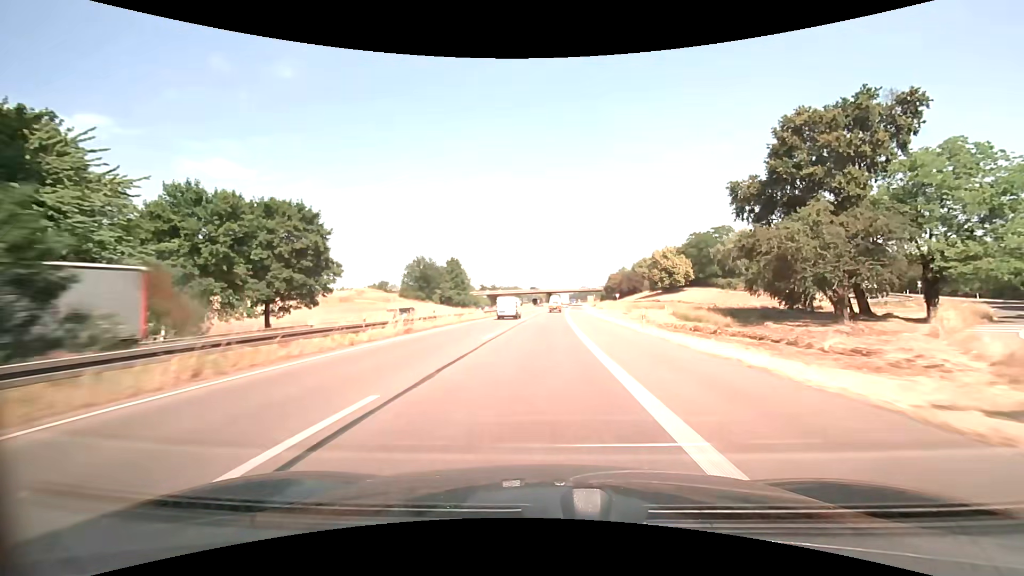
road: trunk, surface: asphalt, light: Day
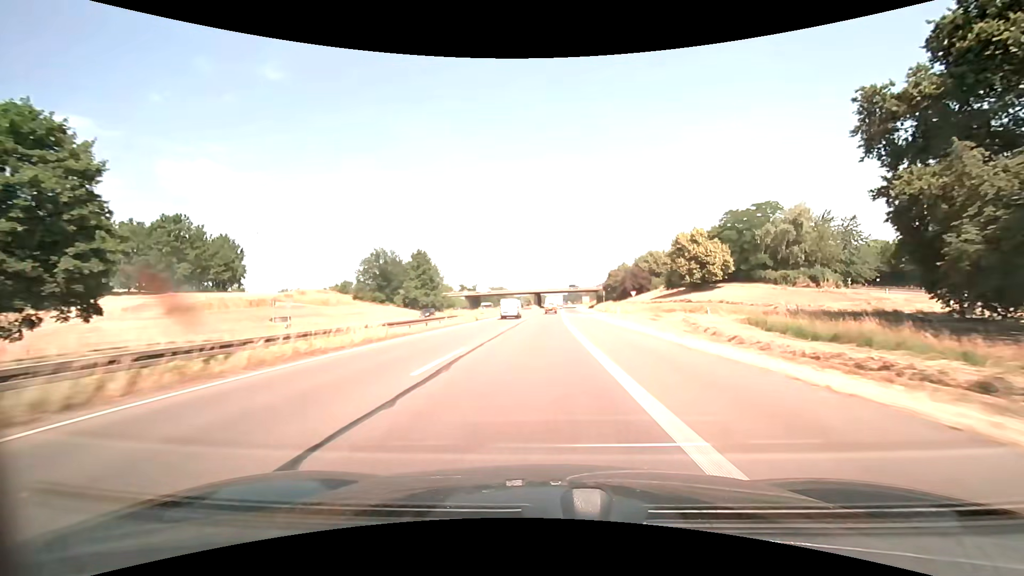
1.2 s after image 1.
(+0.3, +28.3) m; +1°
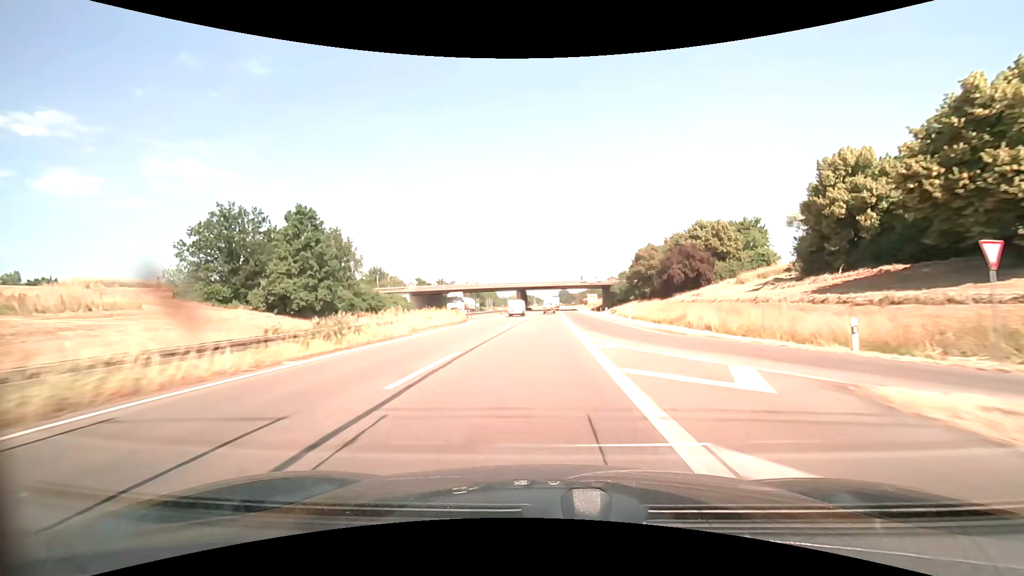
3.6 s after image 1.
(+0.8, +56.6) m; +1°
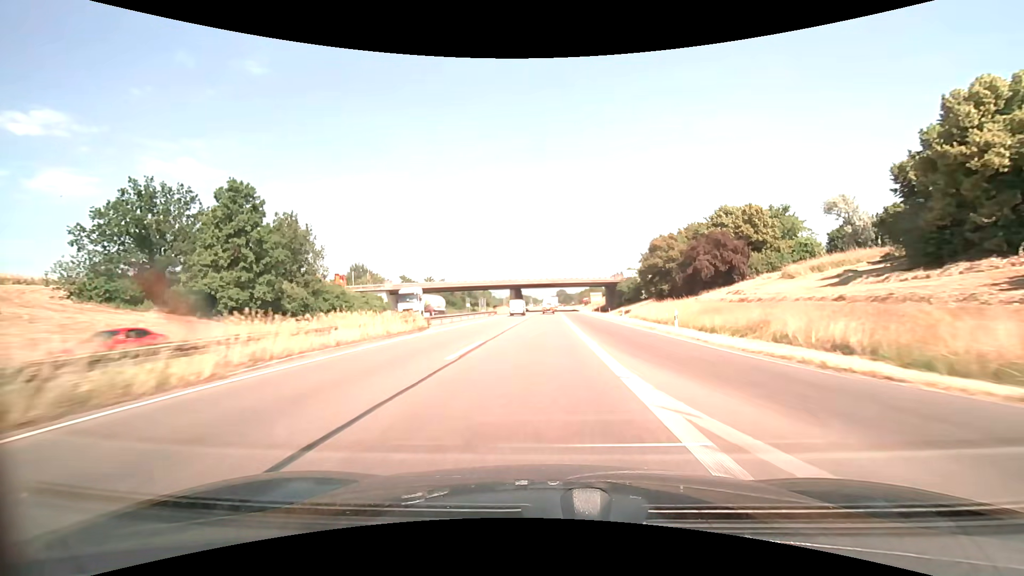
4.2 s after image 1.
(0.0, +14.2) m; 0°
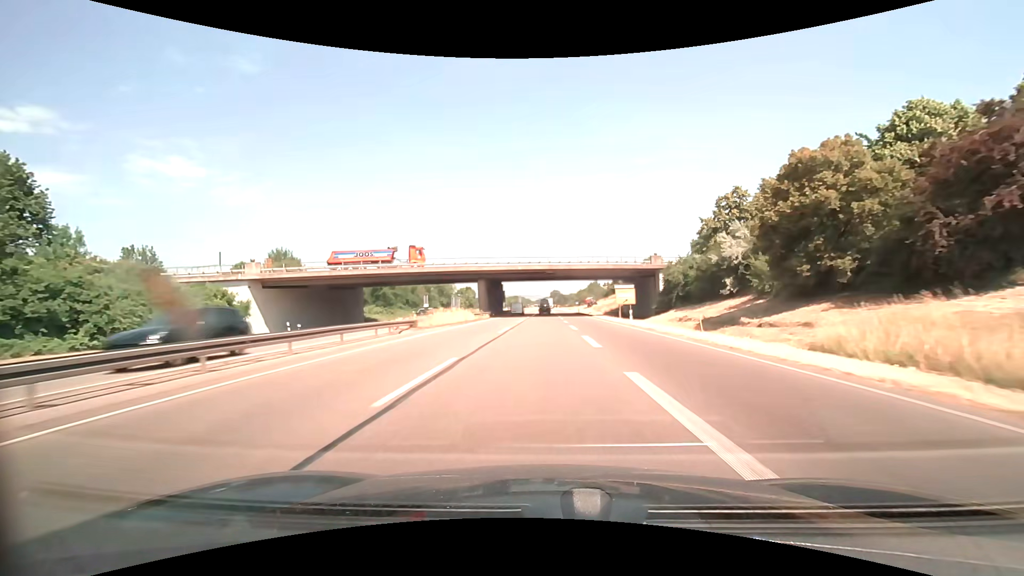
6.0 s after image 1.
(+0.3, +42.5) m; +1°
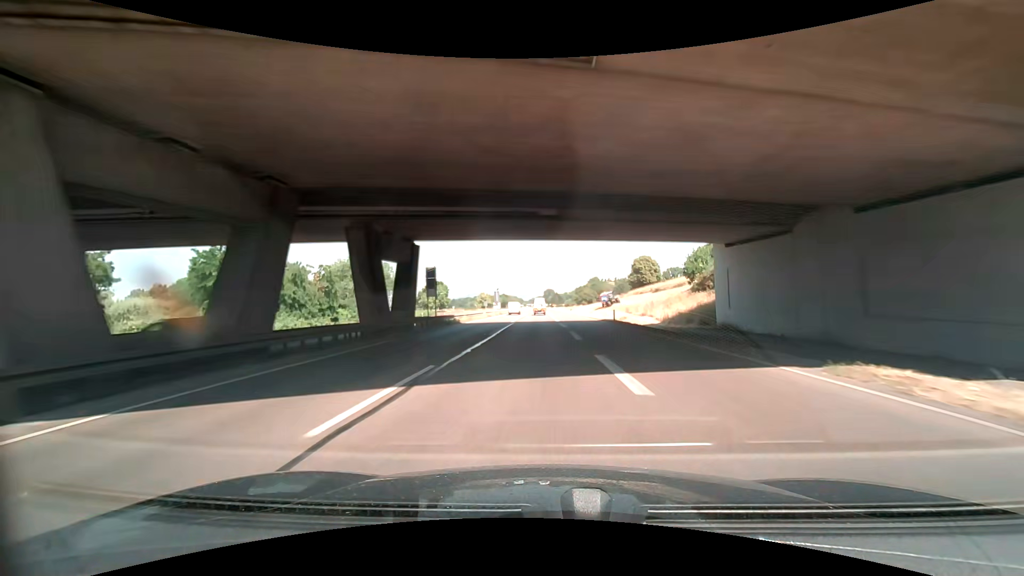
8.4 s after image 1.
(+0.5, +56.7) m; +1°
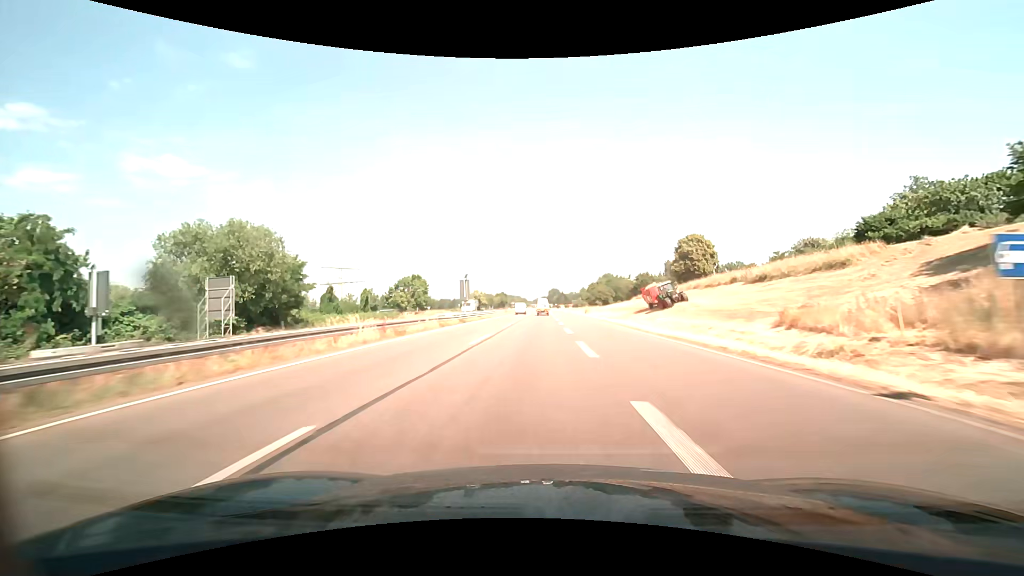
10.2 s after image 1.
(-0.2, +42.5) m; 0°
